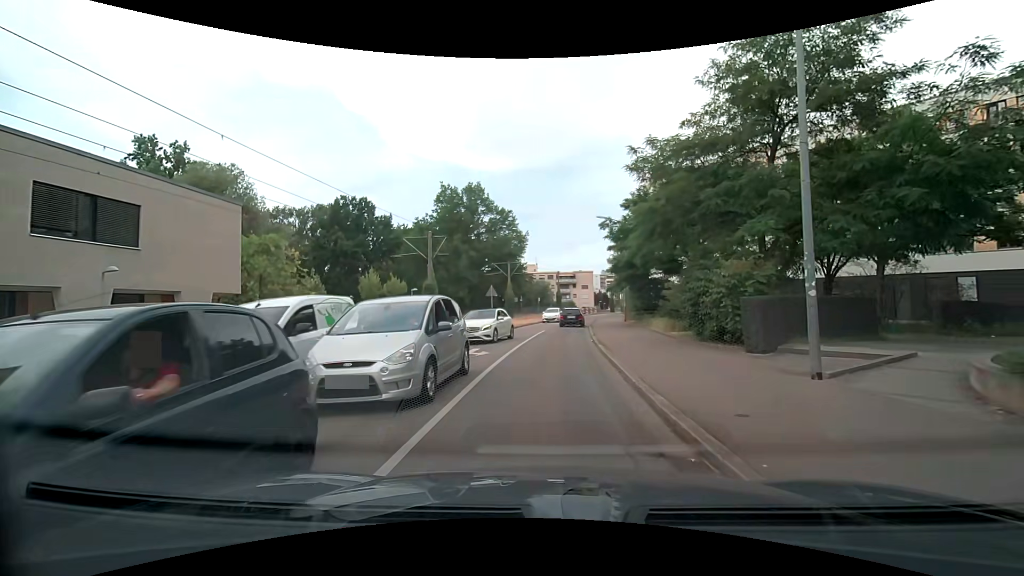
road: residential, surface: asphalt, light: Day
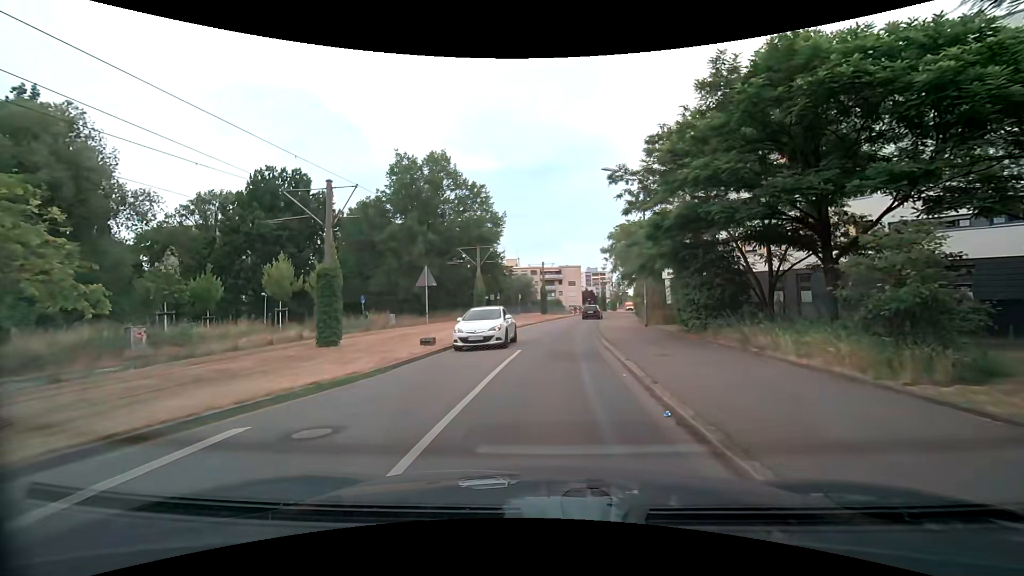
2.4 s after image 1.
(+0.5, +15.1) m; +3°
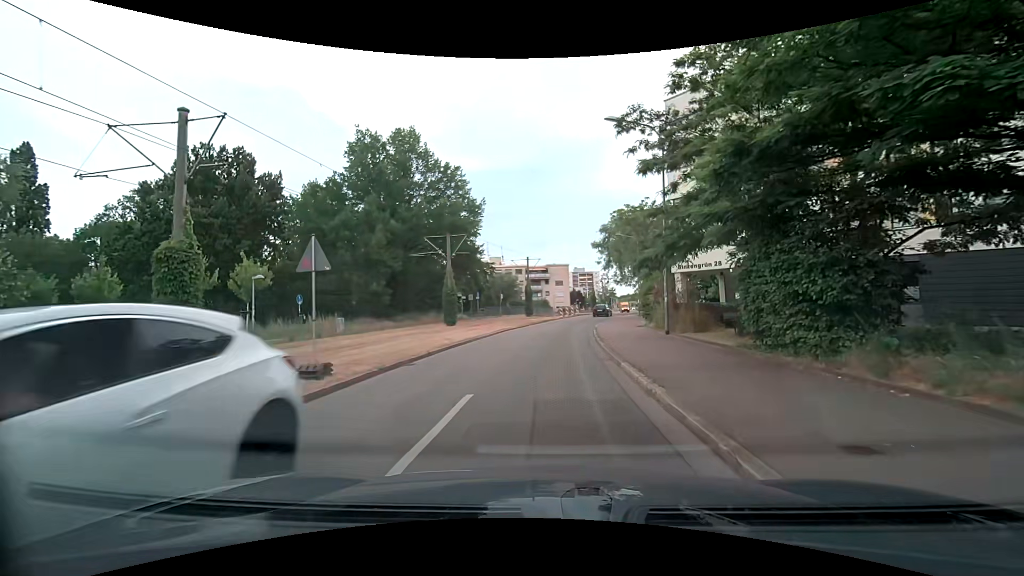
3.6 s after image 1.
(+0.1, +8.1) m; +1°
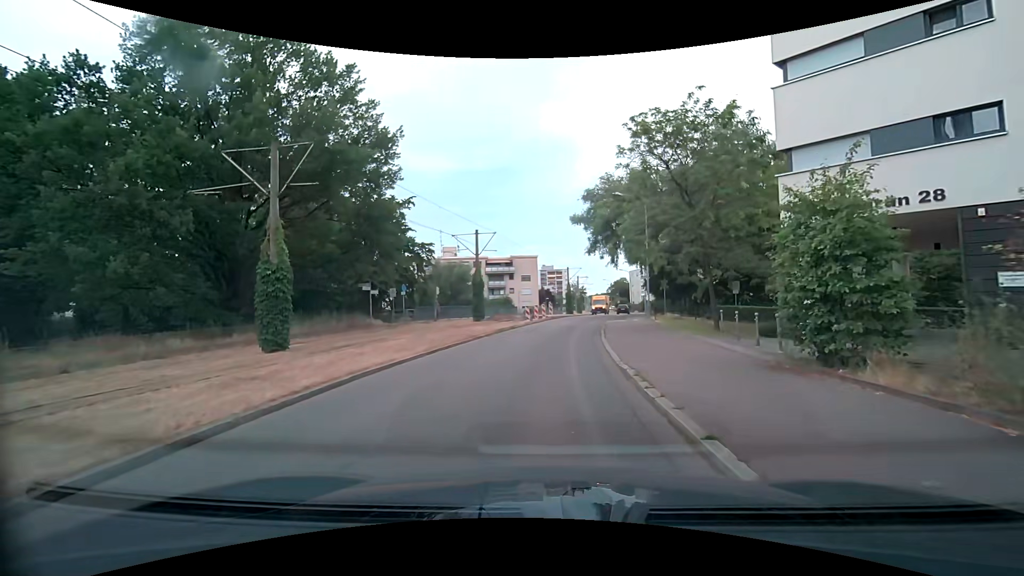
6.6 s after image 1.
(+0.6, +21.0) m; +3°
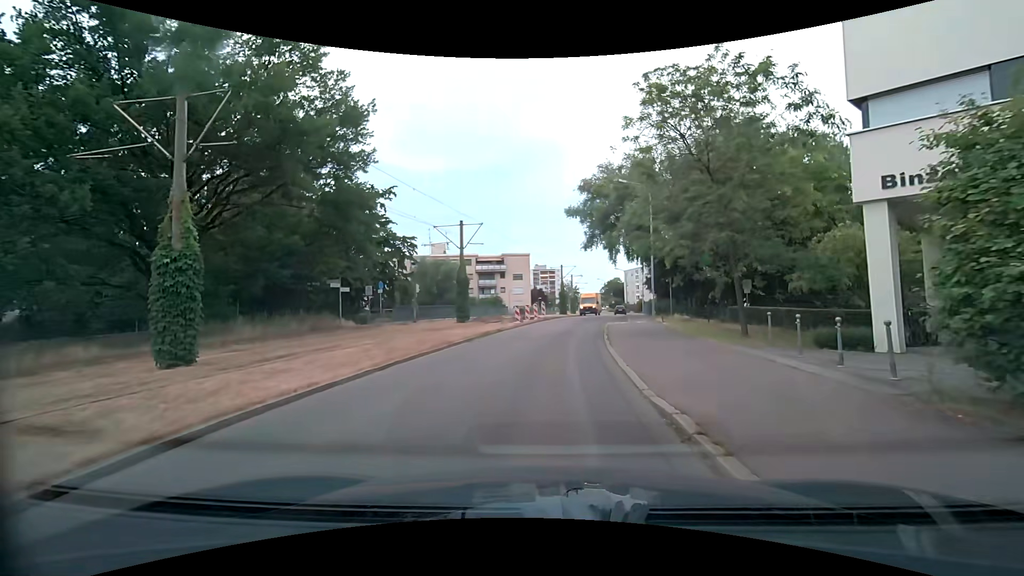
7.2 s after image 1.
(0.0, +4.0) m; +1°
(0, +10) (+1, +20) (+2, +30) (+3, +40) (+6, +50) (+8, +59) (+10, +69) (+11, +79) (+13, +89) (+13, +99) m
